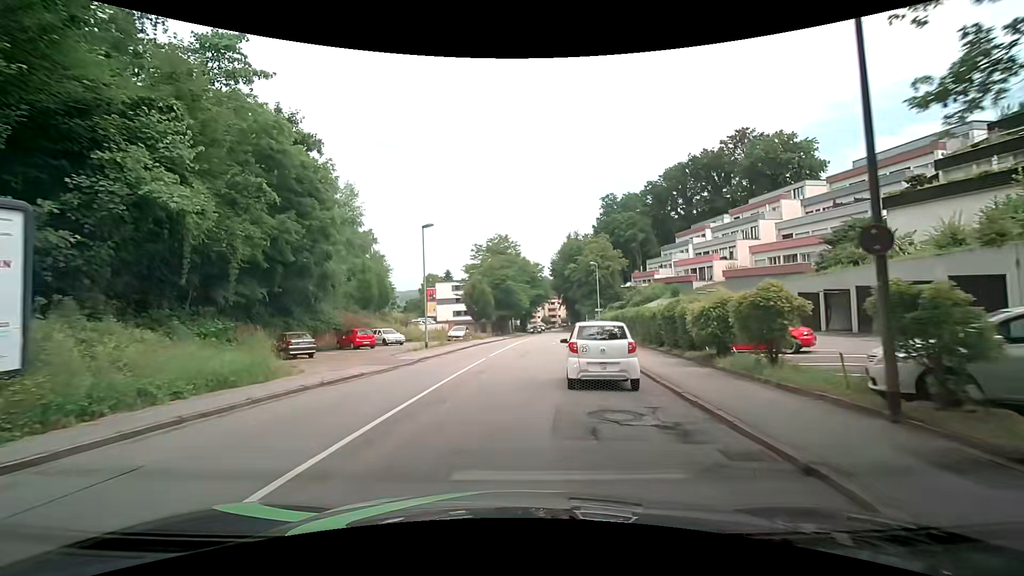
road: tertiary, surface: asphalt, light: Day
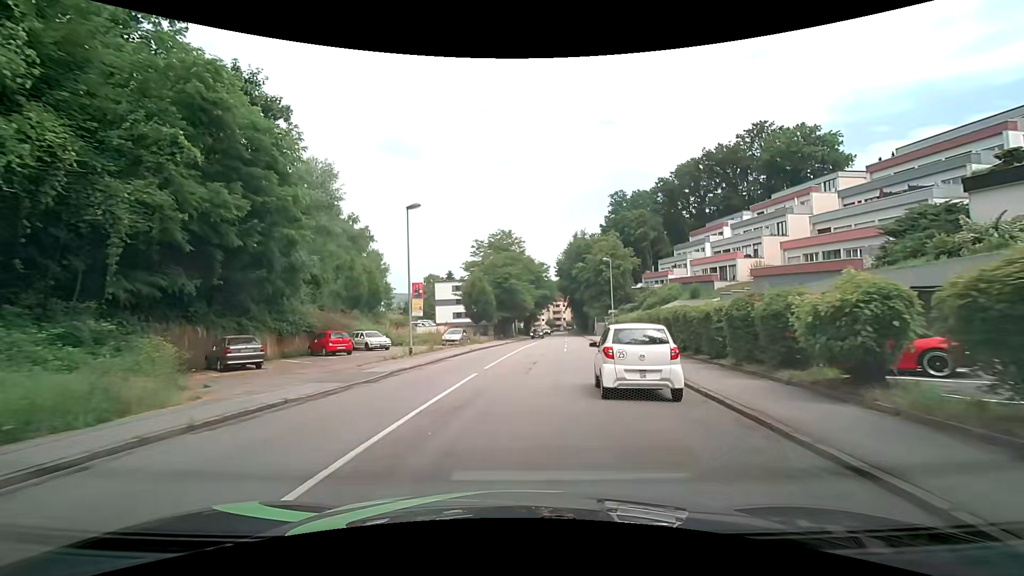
(0.0, +6.0) m; +1°
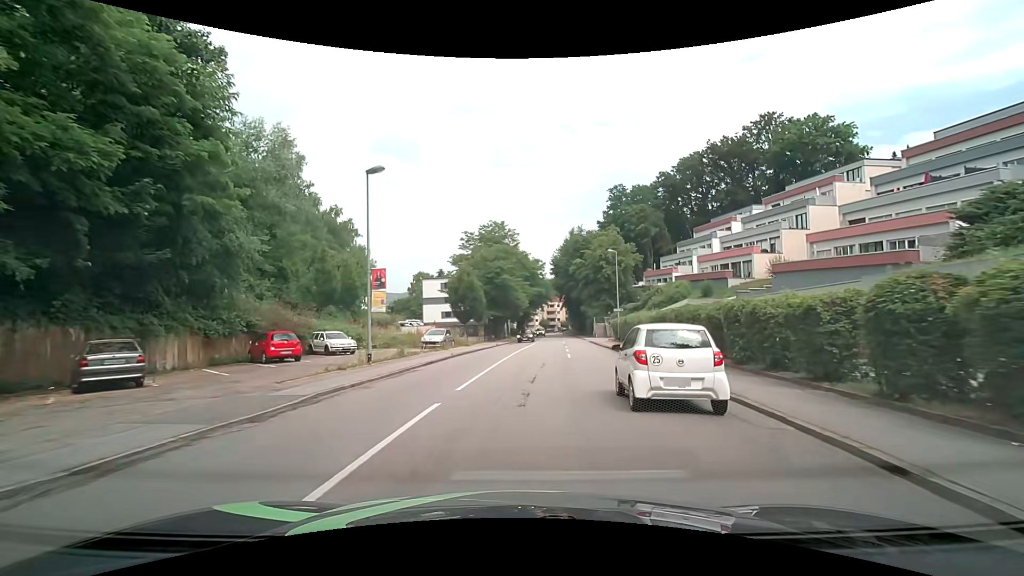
(0.0, +6.3) m; +1°
